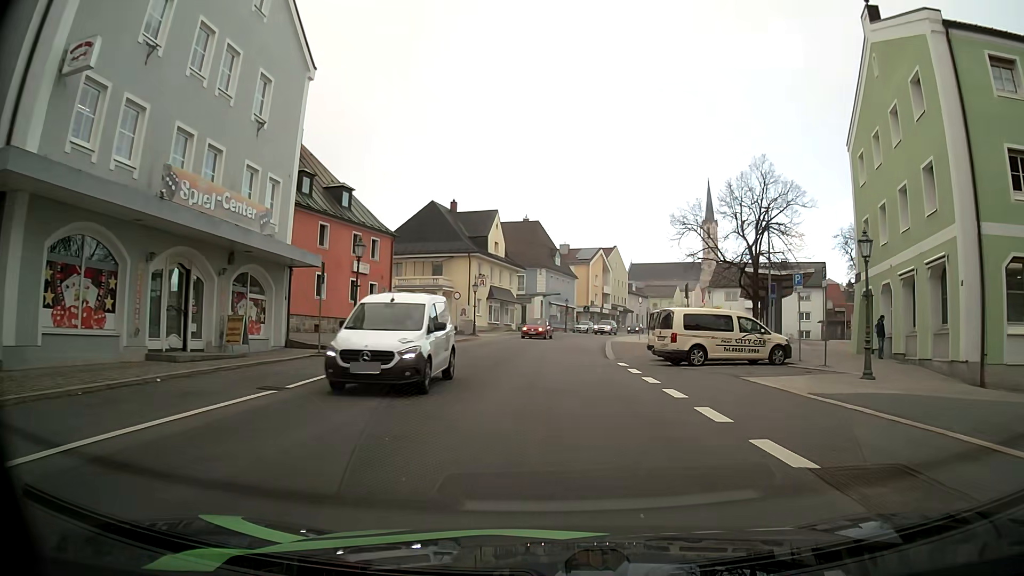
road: secondary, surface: asphalt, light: Day
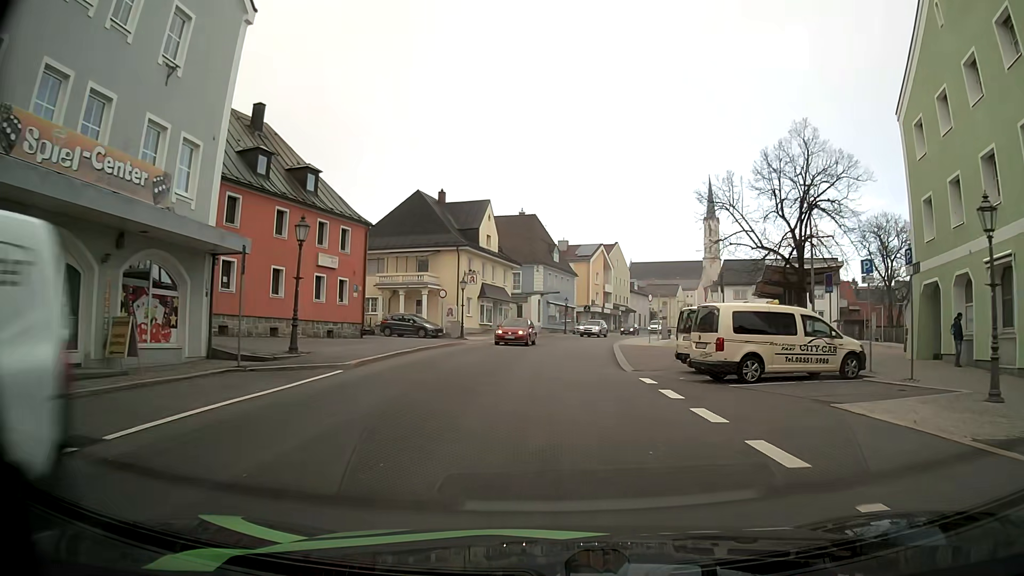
(0.0, +5.9) m; -1°
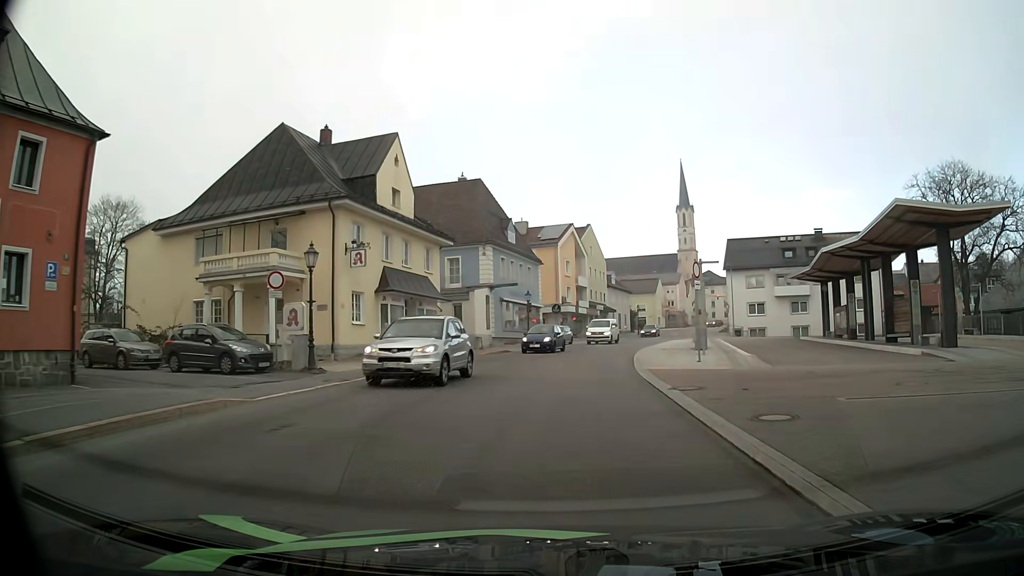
(+0.7, +22.8) m; +4°
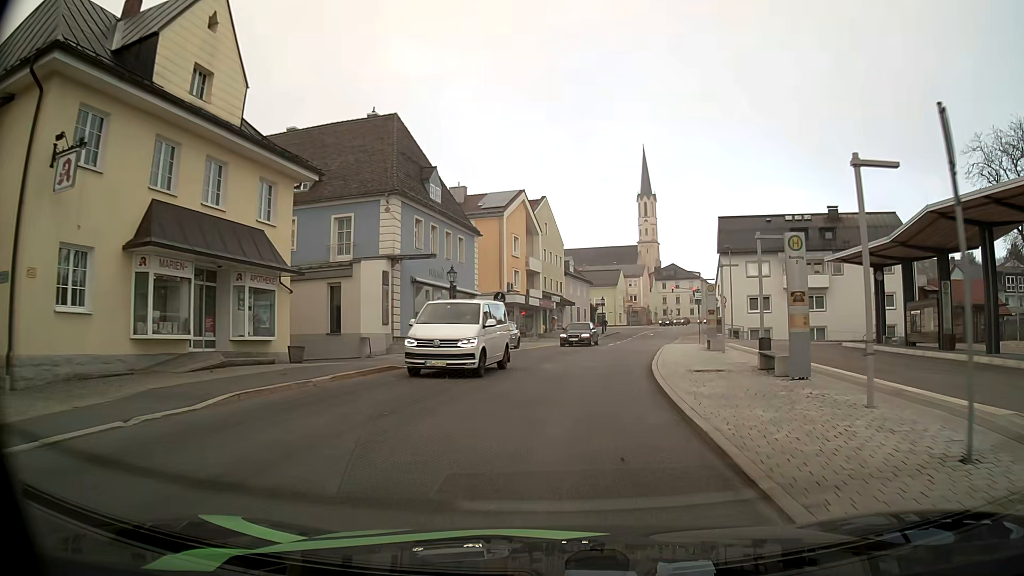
(+0.5, +16.9) m; +4°
